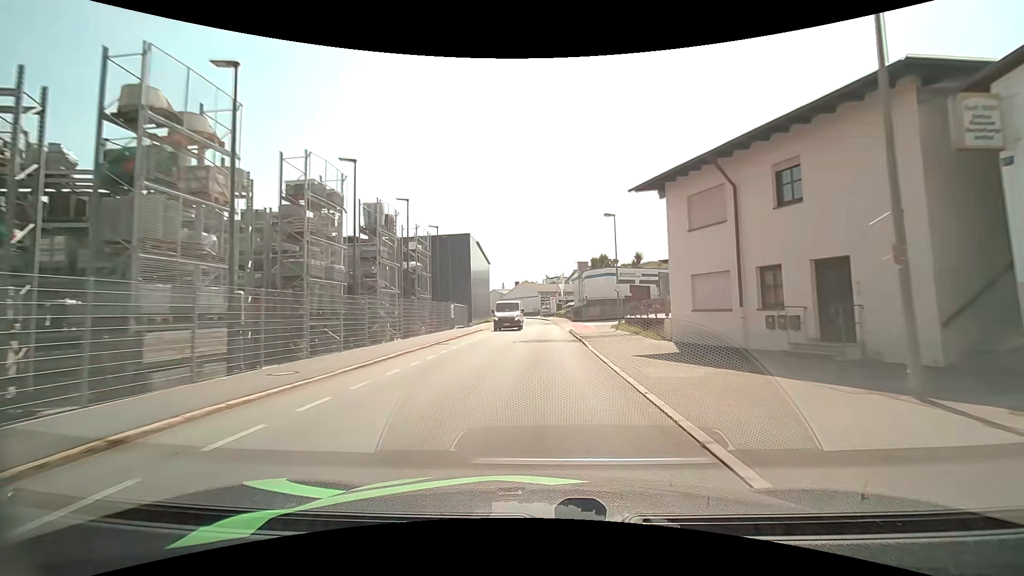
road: residential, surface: asphalt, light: Day
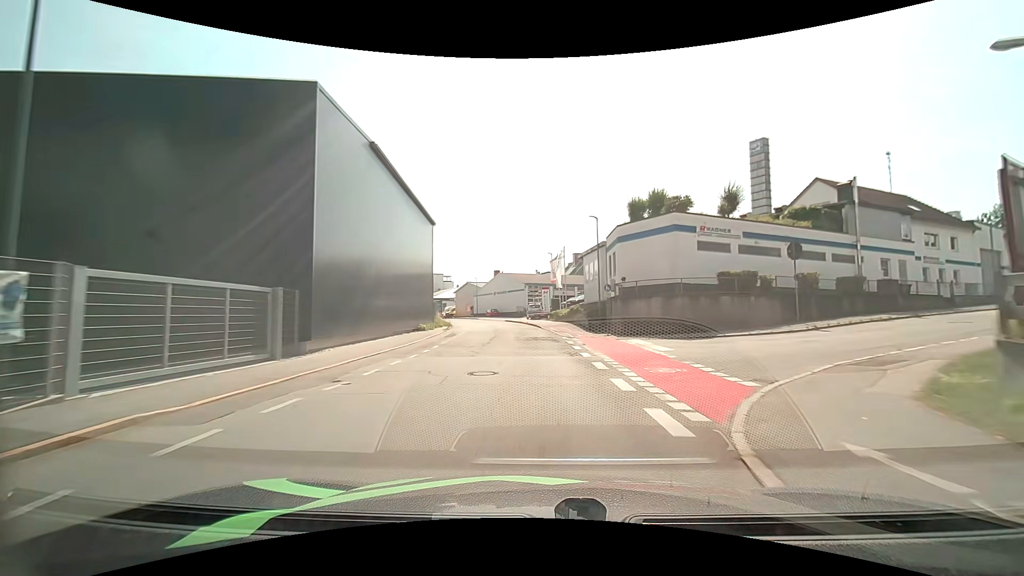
(+0.4, +32.8) m; +1°
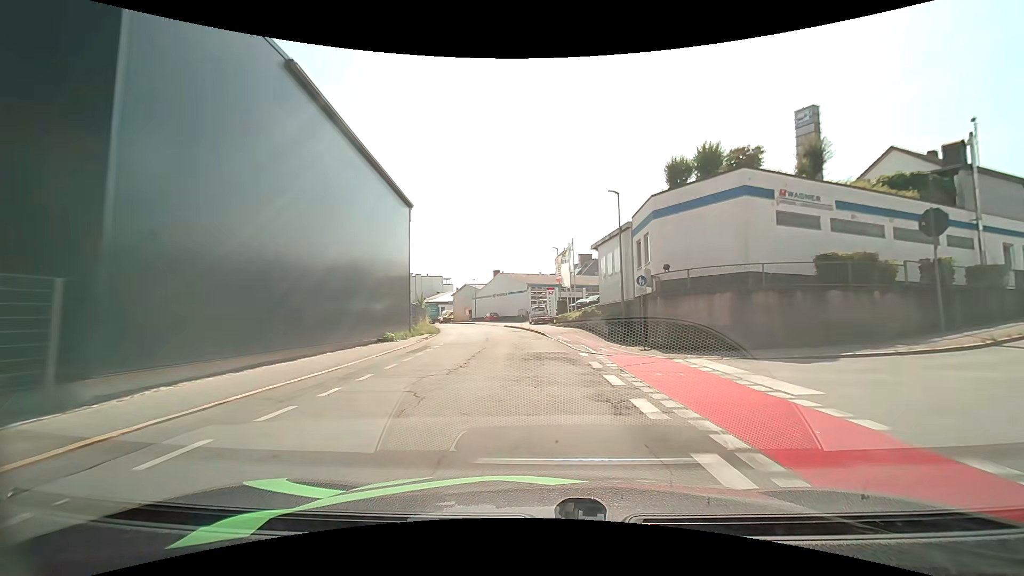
(0.0, +8.3) m; 0°
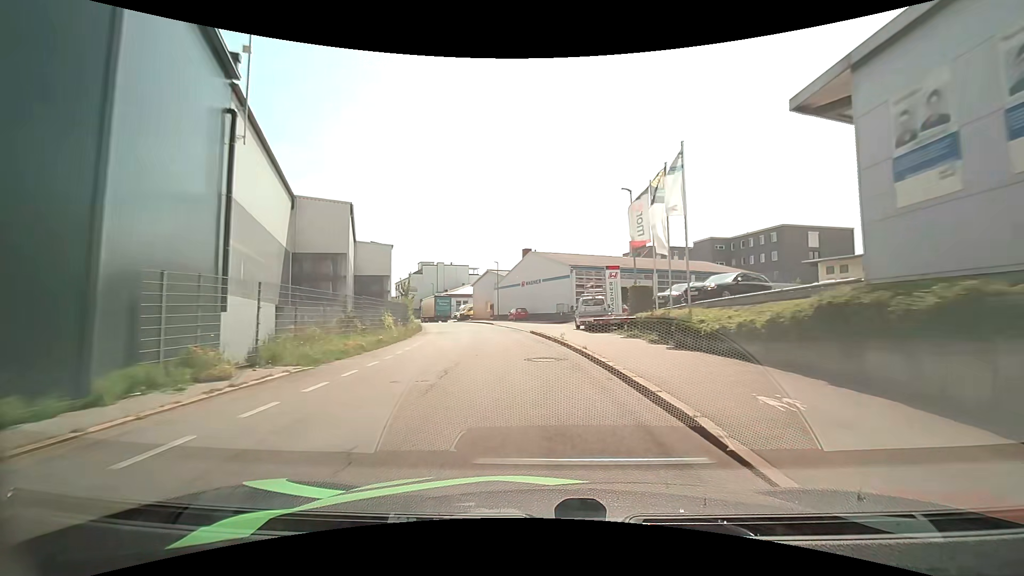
(-0.9, +24.7) m; -4°
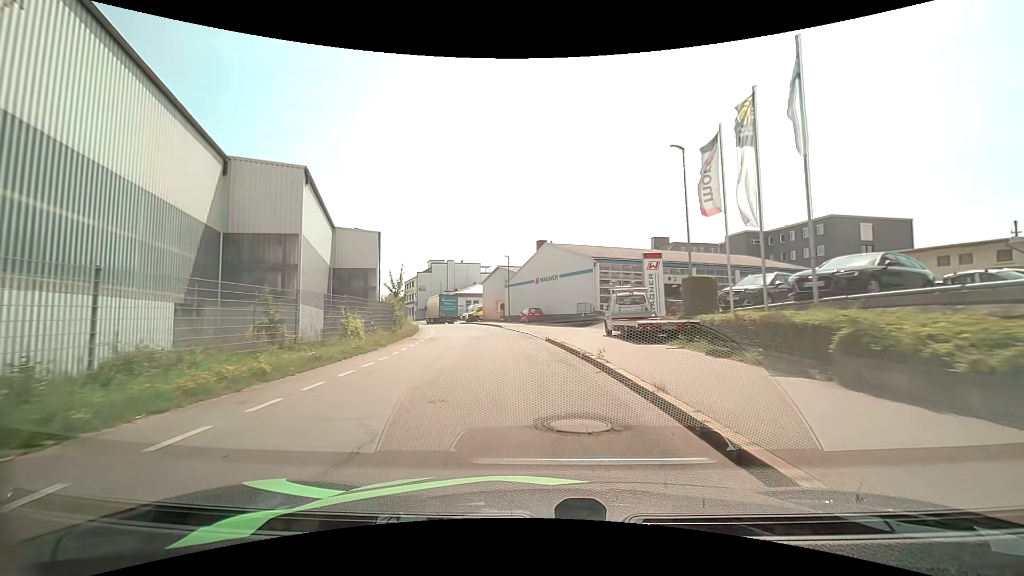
(-0.1, +7.5) m; -2°
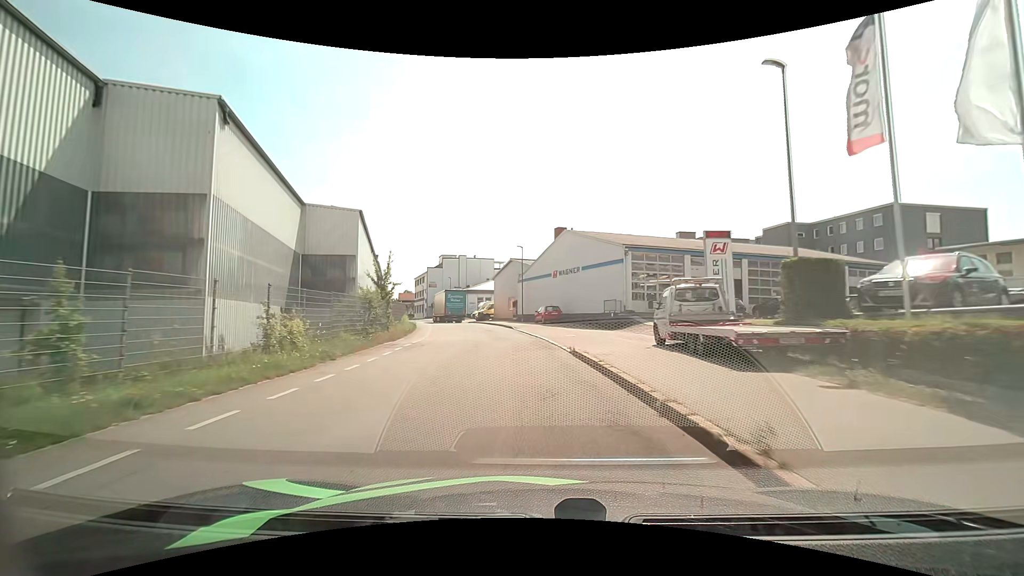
(-0.2, +7.0) m; -3°
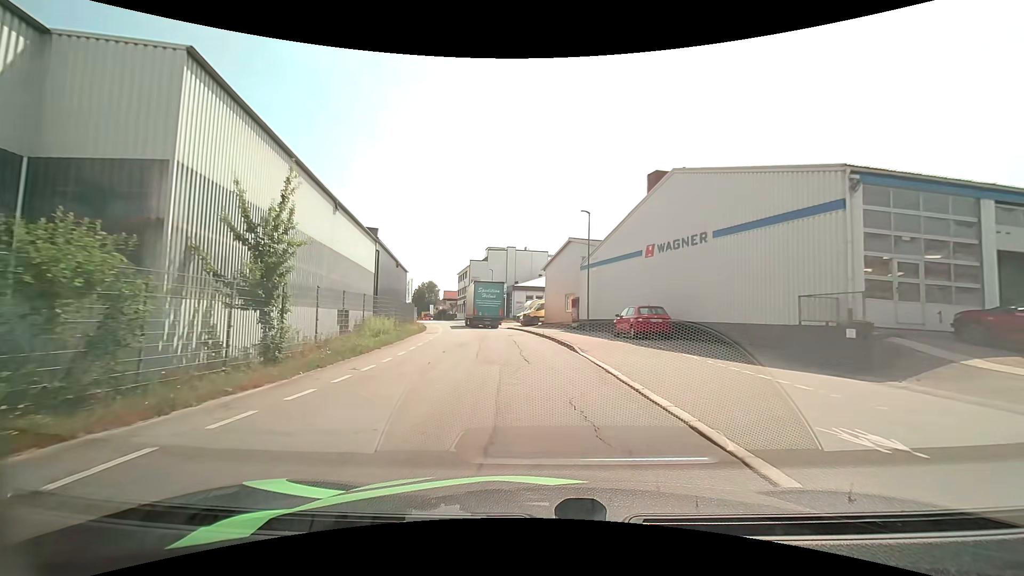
(-0.9, +18.4) m; -7°
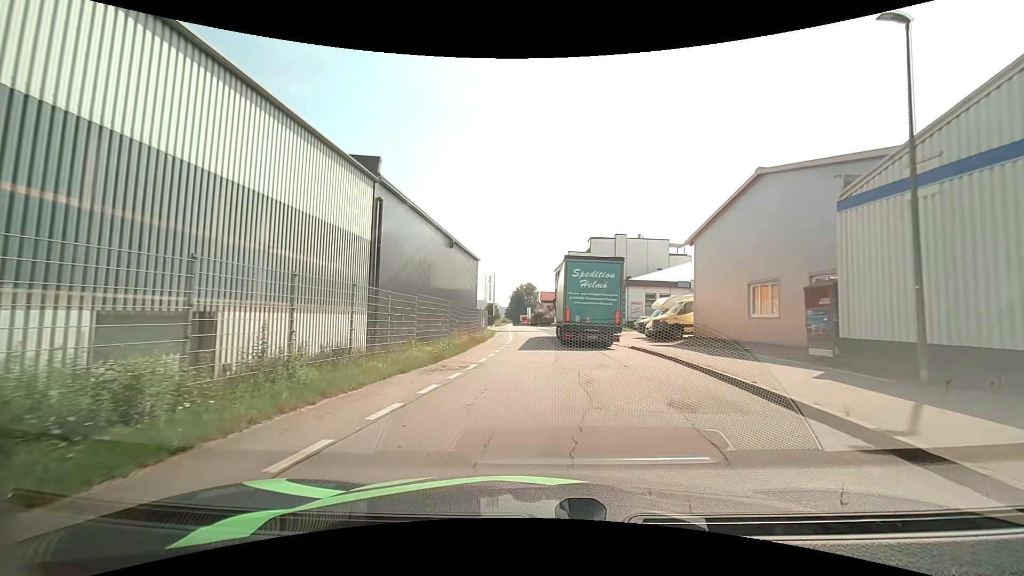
(-1.5, +20.3) m; -10°
(0, +10) (-1, +20) (-1, +30) (-1, +40) (-1, +50) (-1, +60) (-1, +70) (-1, +80) (-2, +90) (-3, +100) m
